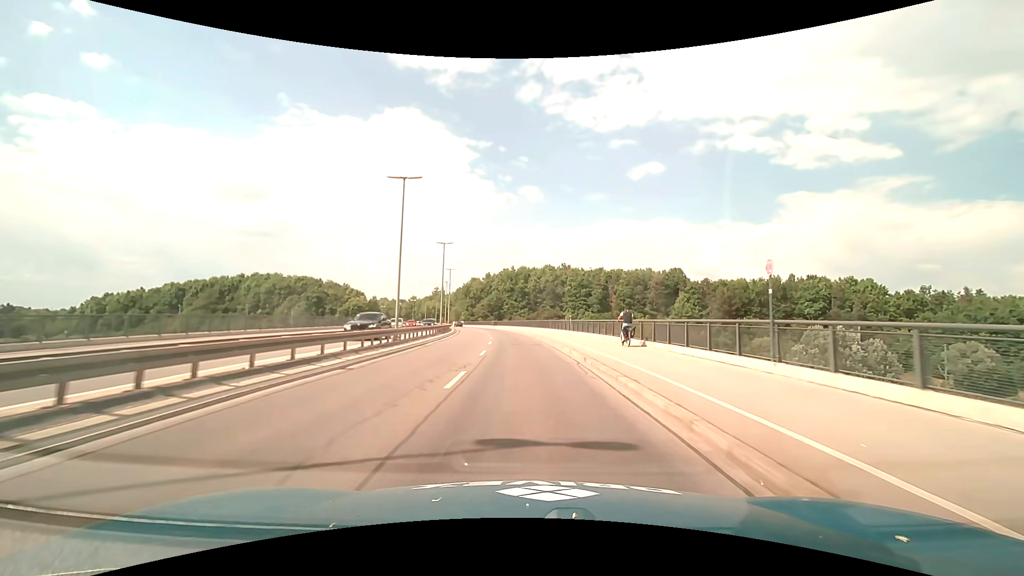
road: primary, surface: asphalt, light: Day
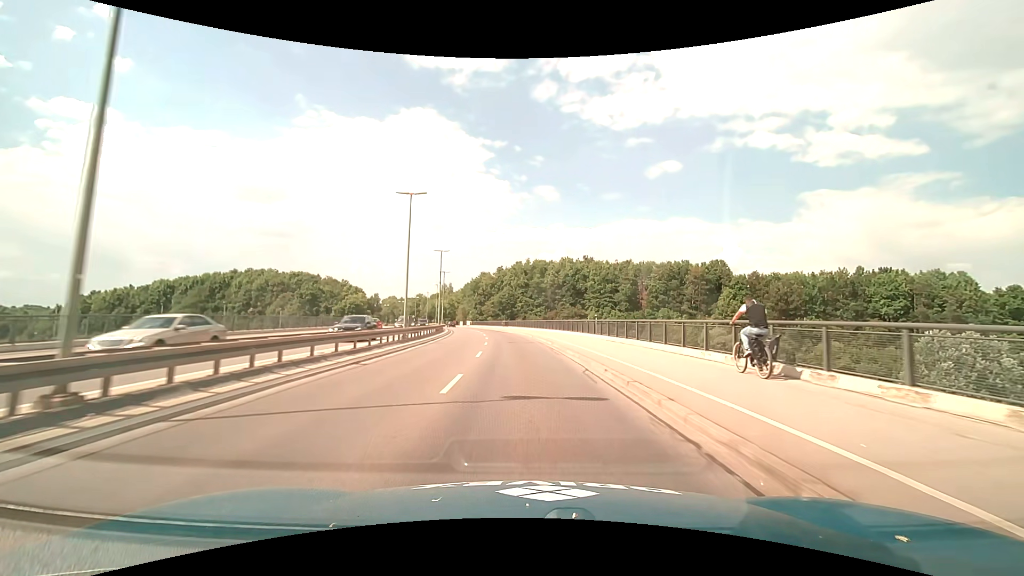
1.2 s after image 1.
(-0.4, +18.9) m; -2°
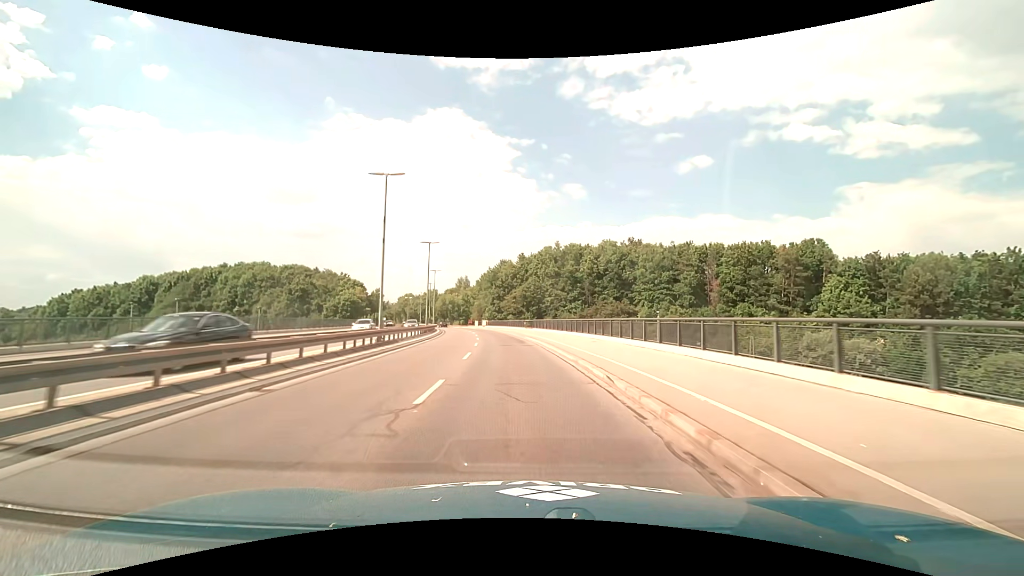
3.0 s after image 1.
(-0.7, +28.4) m; -3°
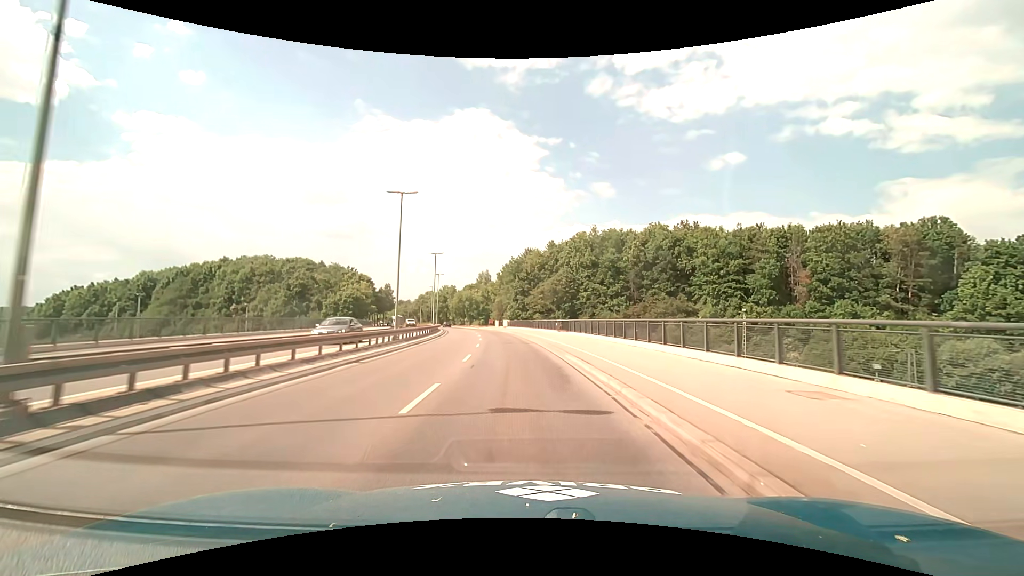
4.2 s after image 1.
(-0.5, +18.9) m; -3°
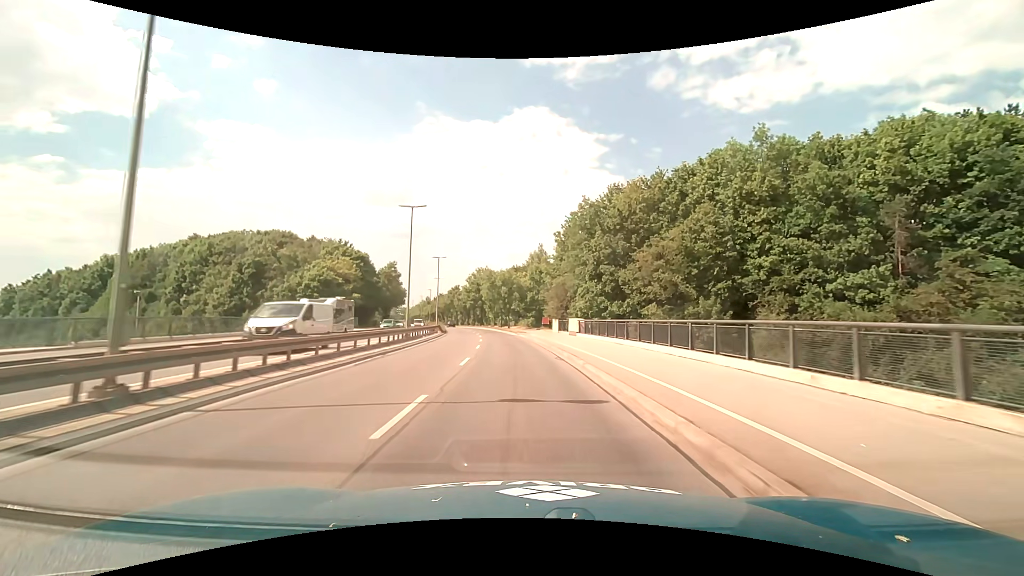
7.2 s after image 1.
(-2.8, +47.1) m; -7°
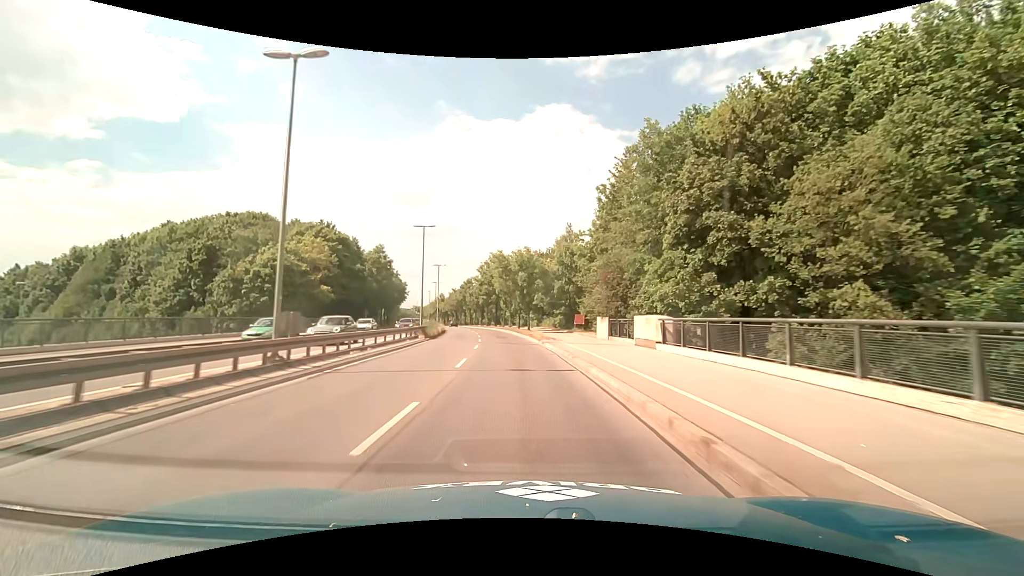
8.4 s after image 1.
(-0.5, +19.0) m; -3°
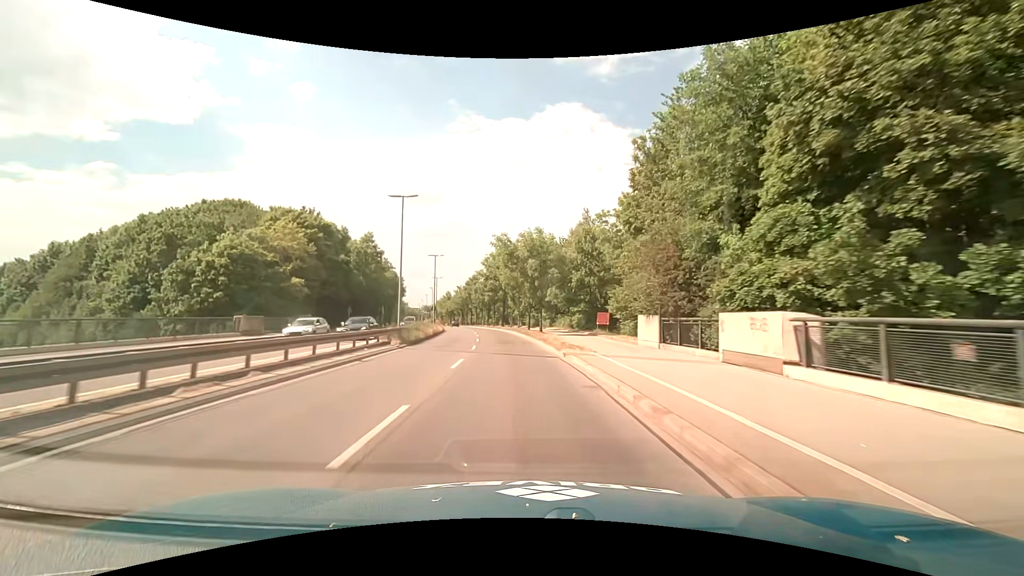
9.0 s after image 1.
(-0.1, +9.5) m; -1°
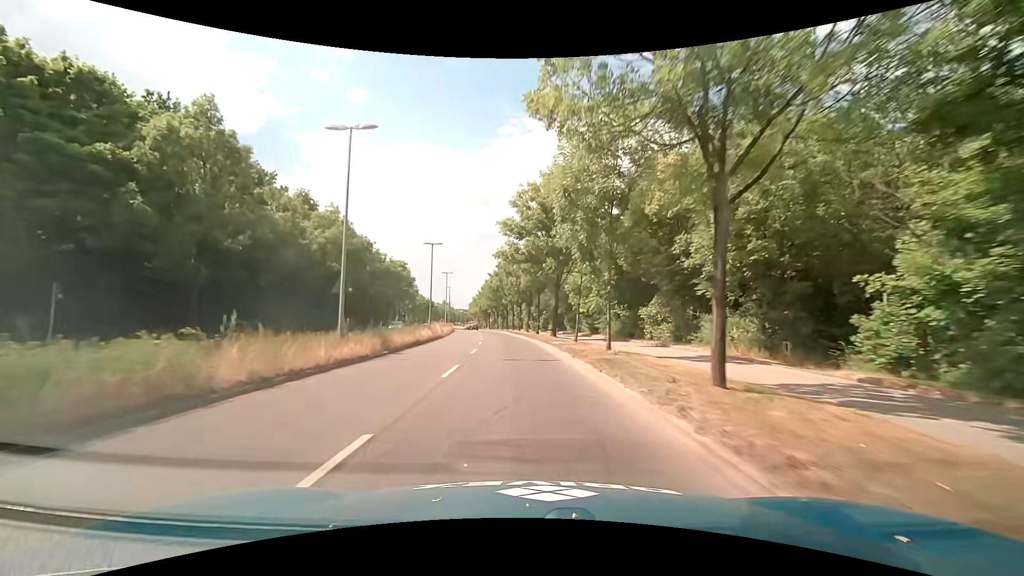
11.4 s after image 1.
(-2.0, +38.3) m; -6°
(0, +10) (0, +20) (-1, +30) (-2, +40) (-3, +50) (-4, +60) (-5, +70) (-7, +80) (-8, +90) (-10, +99) m
